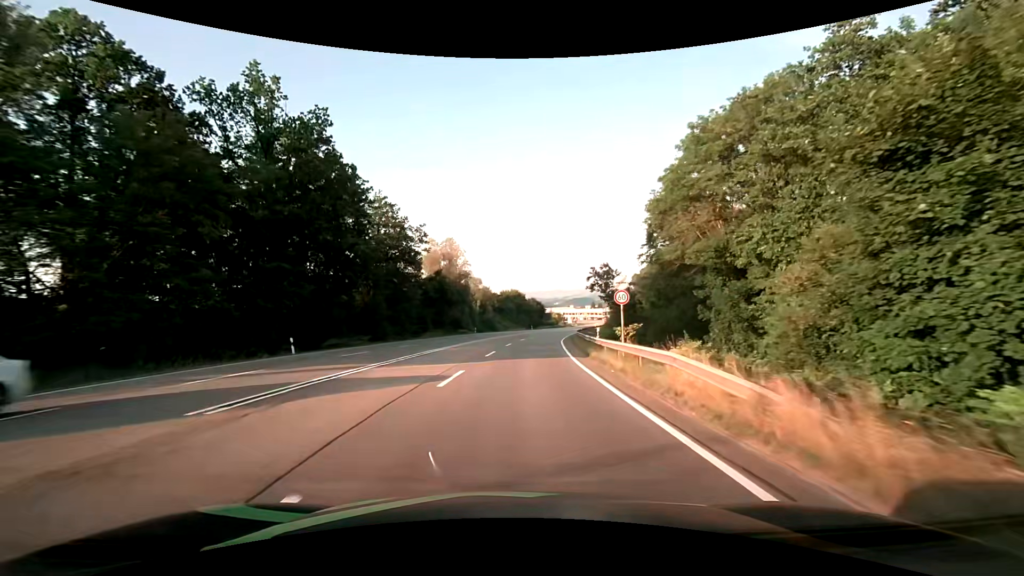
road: secondary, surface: asphalt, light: Day
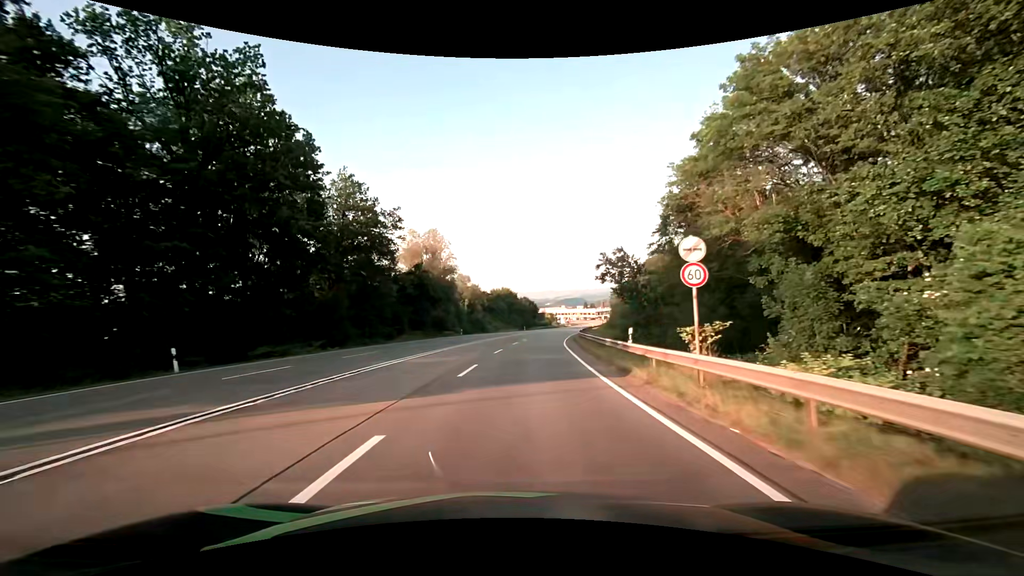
(+0.1, +9.1) m; +1°
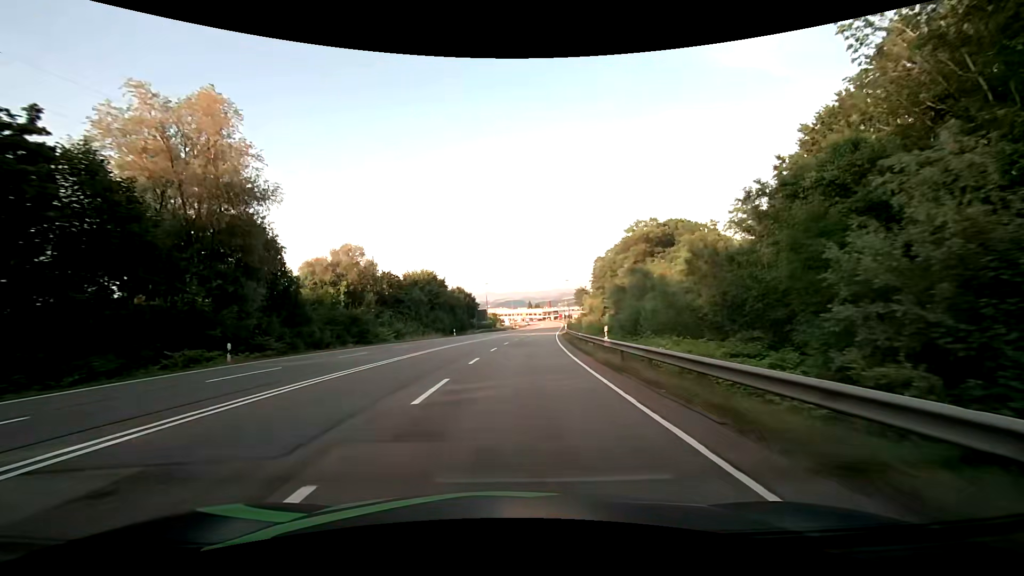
(+2.4, +45.3) m; +6°
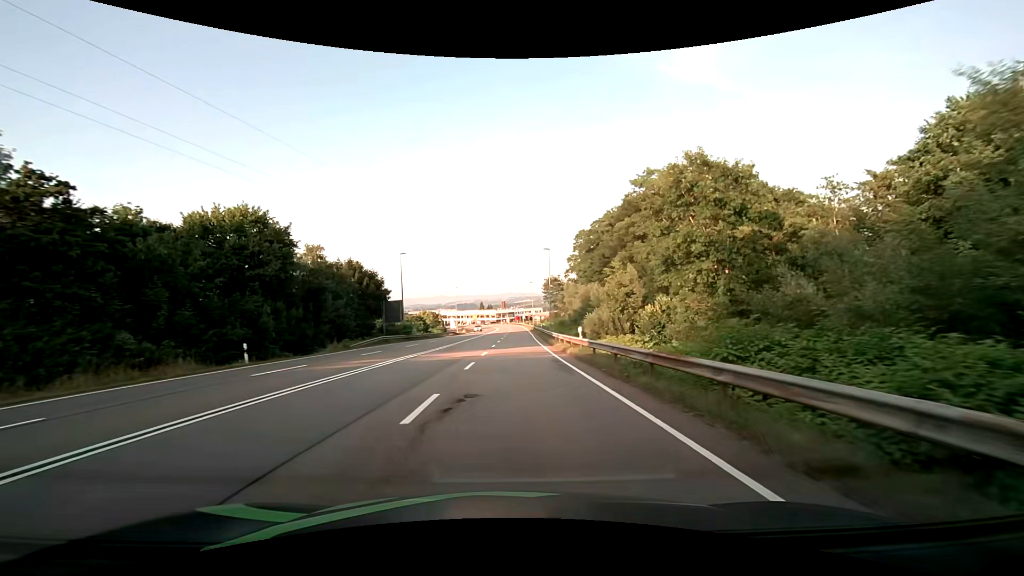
(+2.1, +45.9) m; +5°
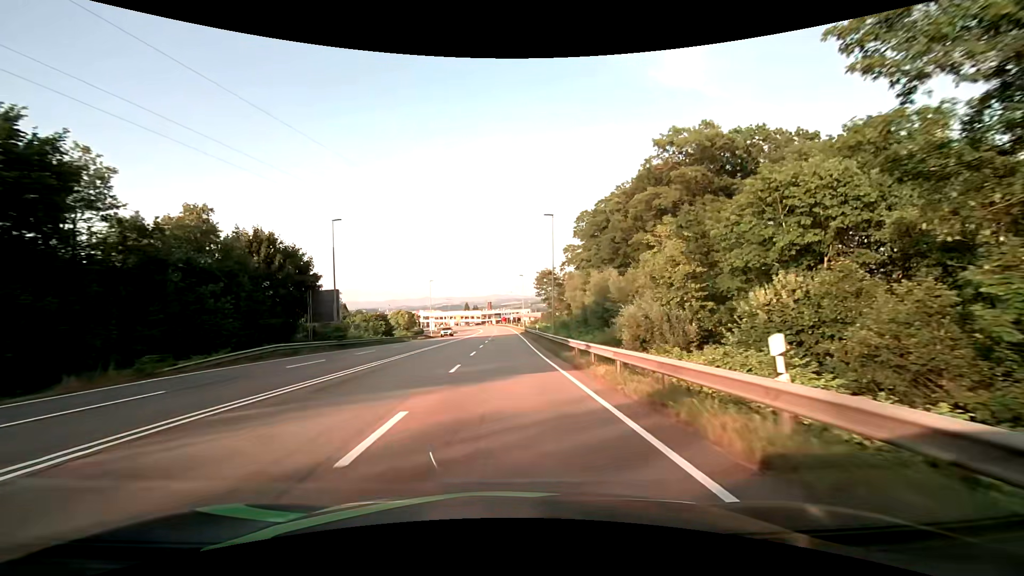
(+0.3, +18.6) m; +2°
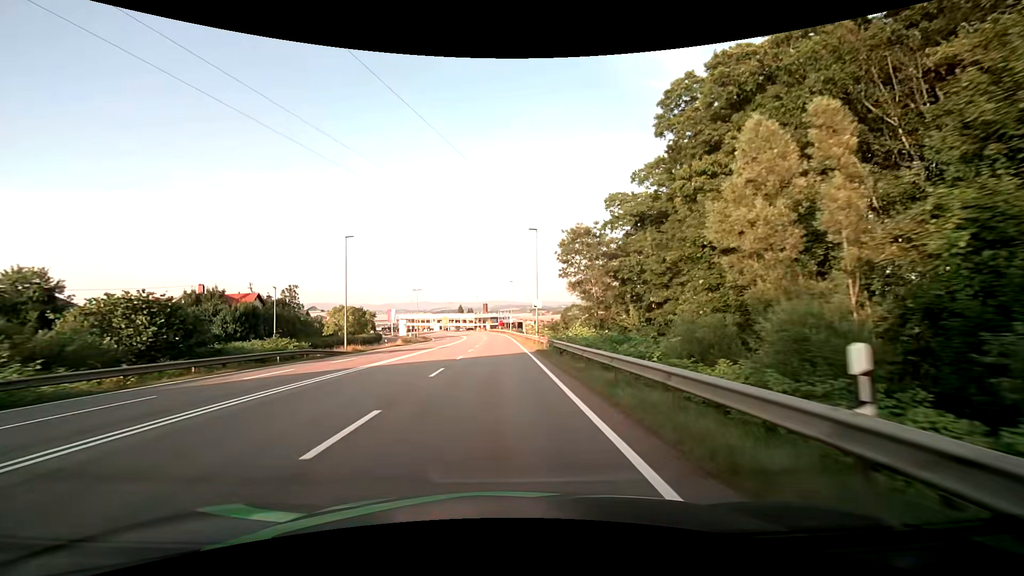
(+0.2, +45.9) m; 0°
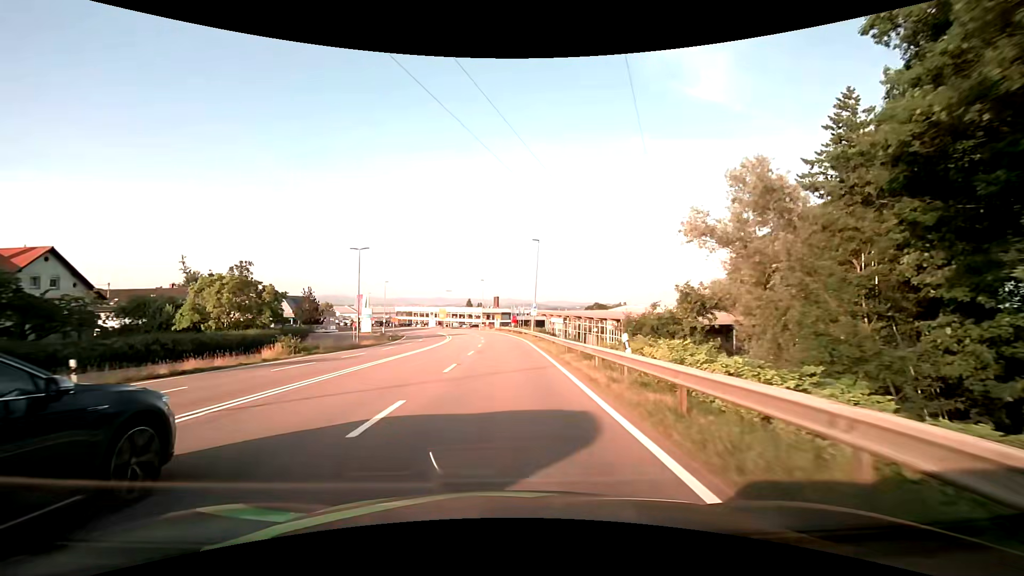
(-0.3, +43.8) m; -1°
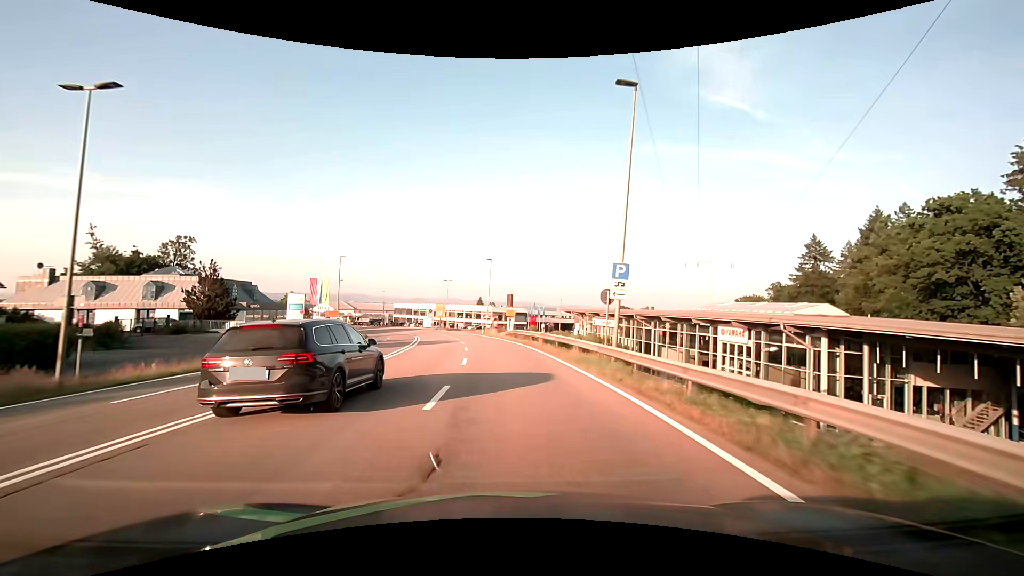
(-0.5, +34.1) m; -2°
(0, +10) (0, +20) (-1, +30) (-2, +40) (-3, +50) (-5, +60) (-7, +69) (-10, +79) (-13, +89) (-16, +98) m
